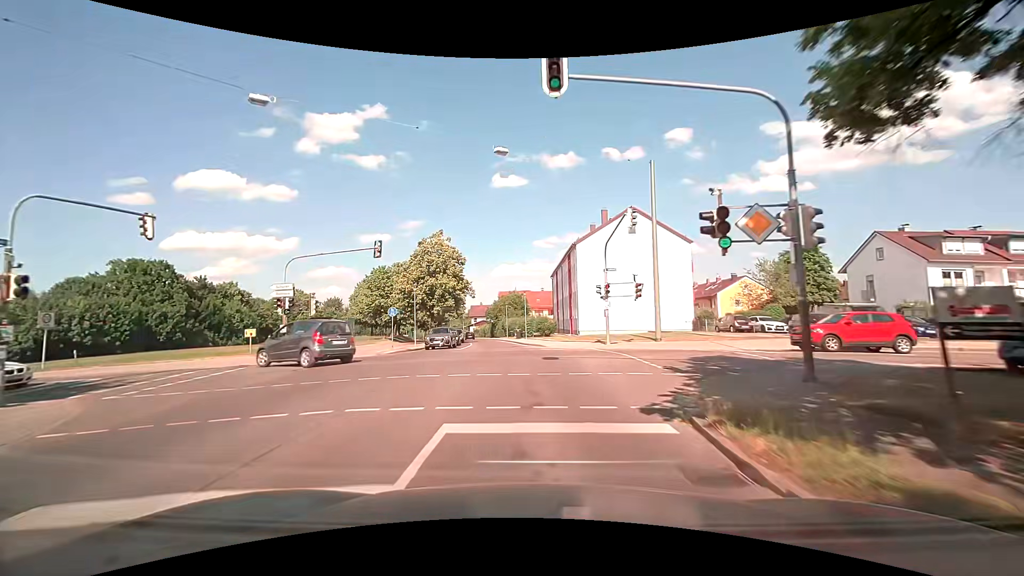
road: tertiary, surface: asphalt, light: Day
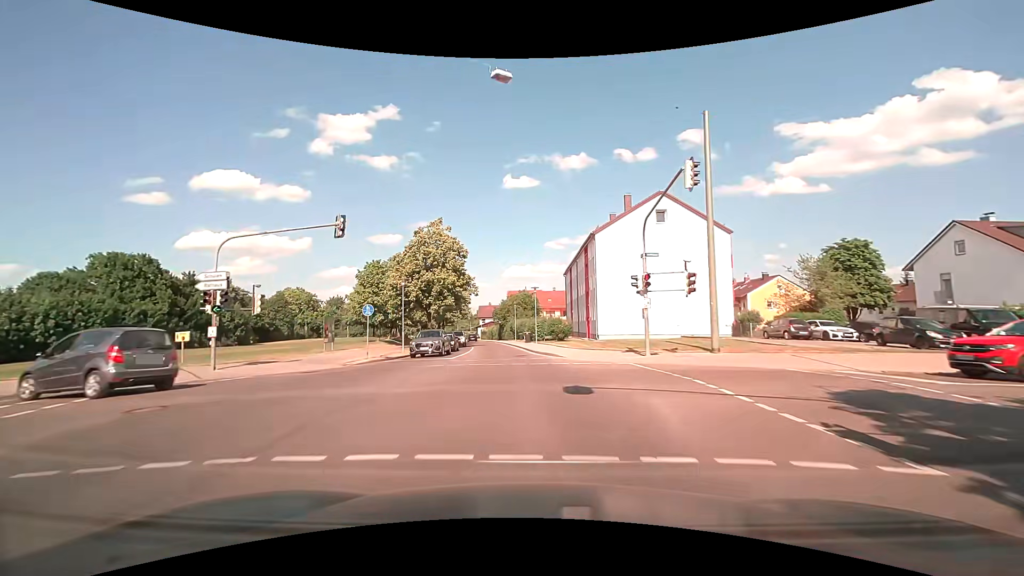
(-0.1, +6.8) m; -2°
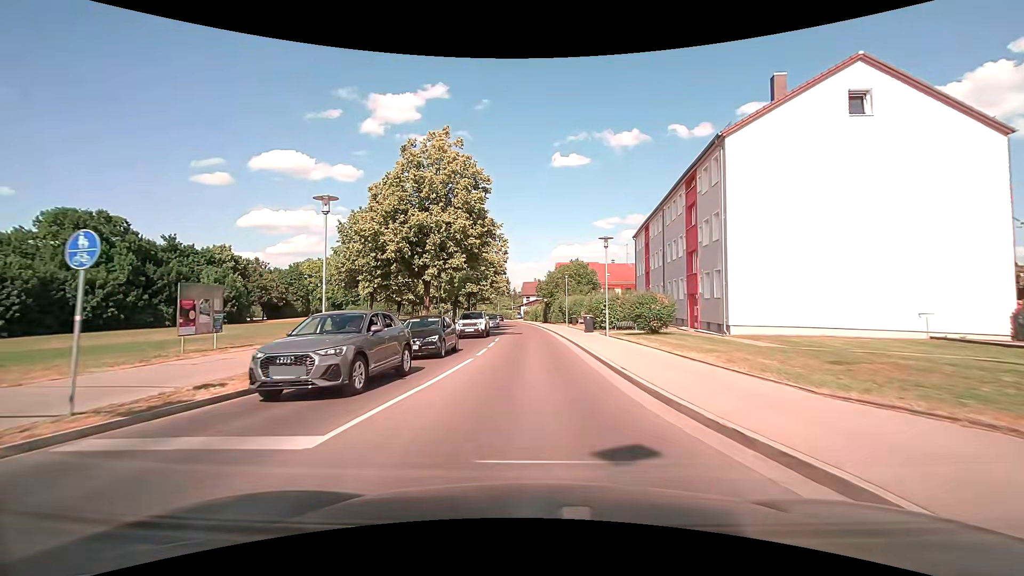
(-0.9, +18.9) m; -5°
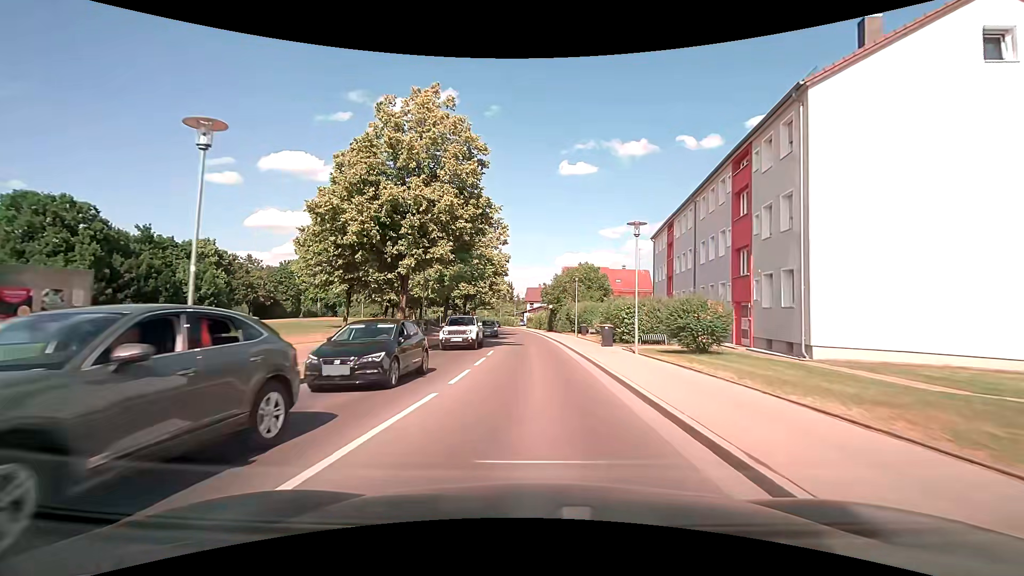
(-0.1, +6.1) m; 0°
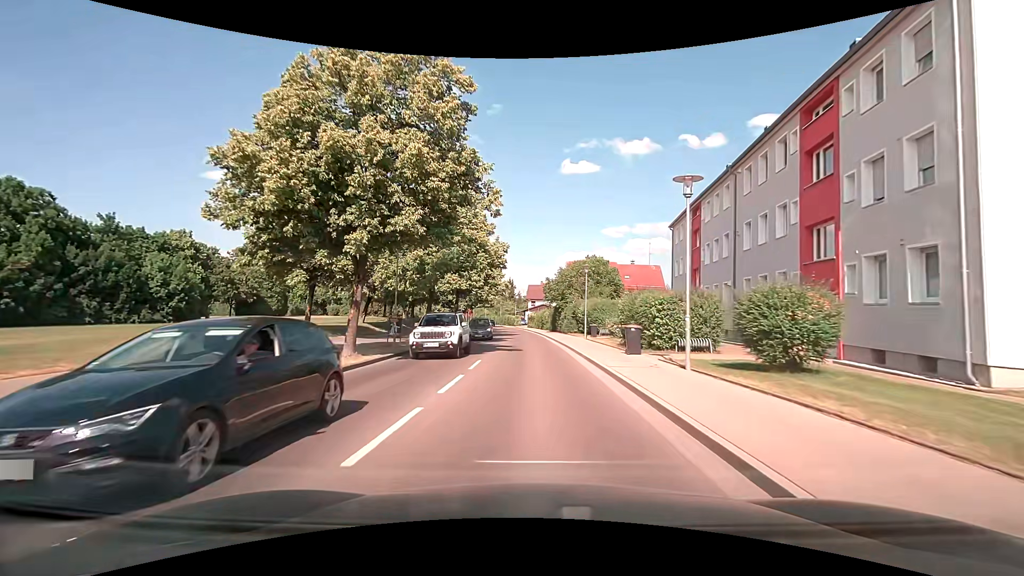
(0.0, +6.0) m; 0°
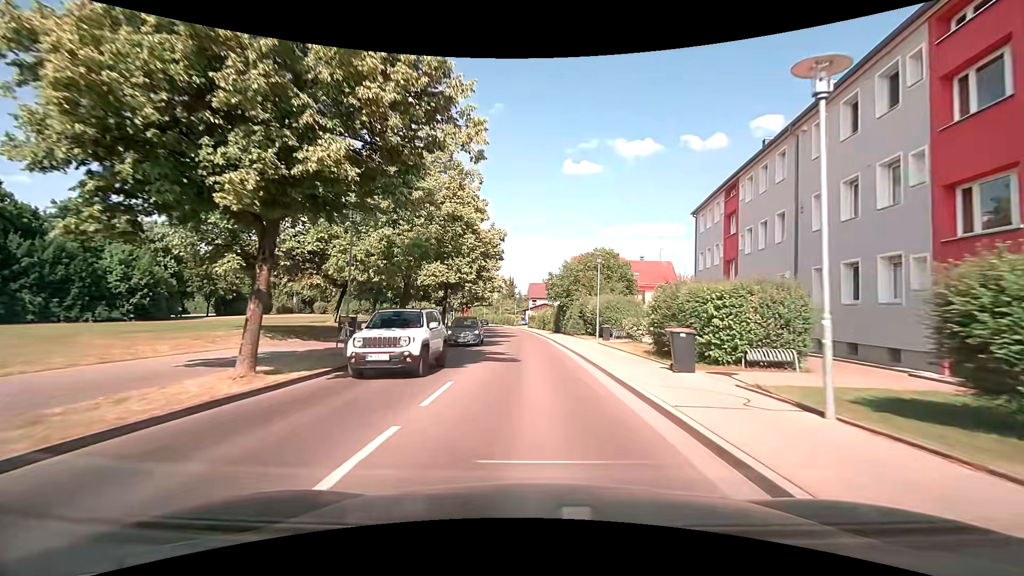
(0.0, +6.0) m; 0°
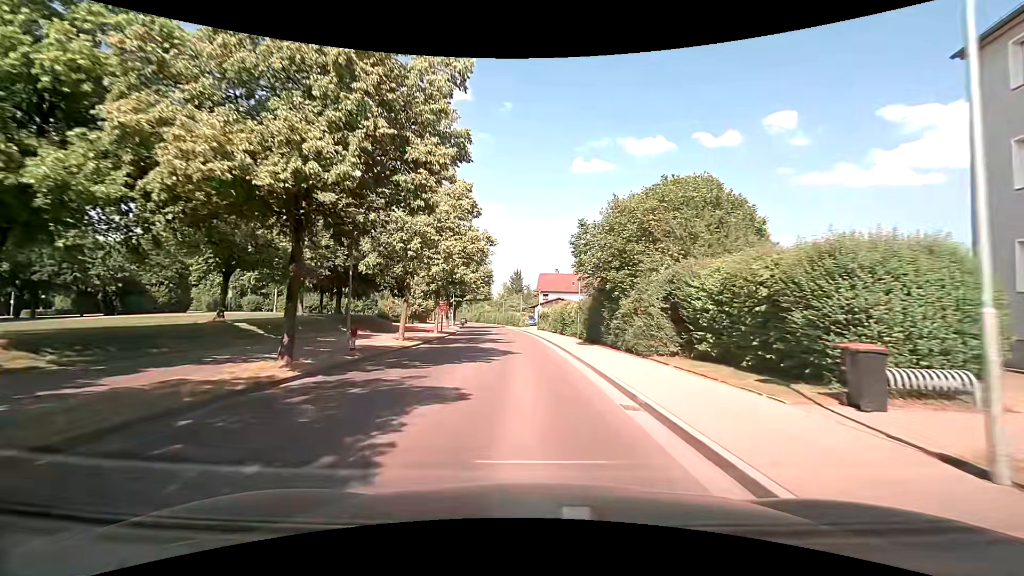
(0.0, +23.6) m; -1°
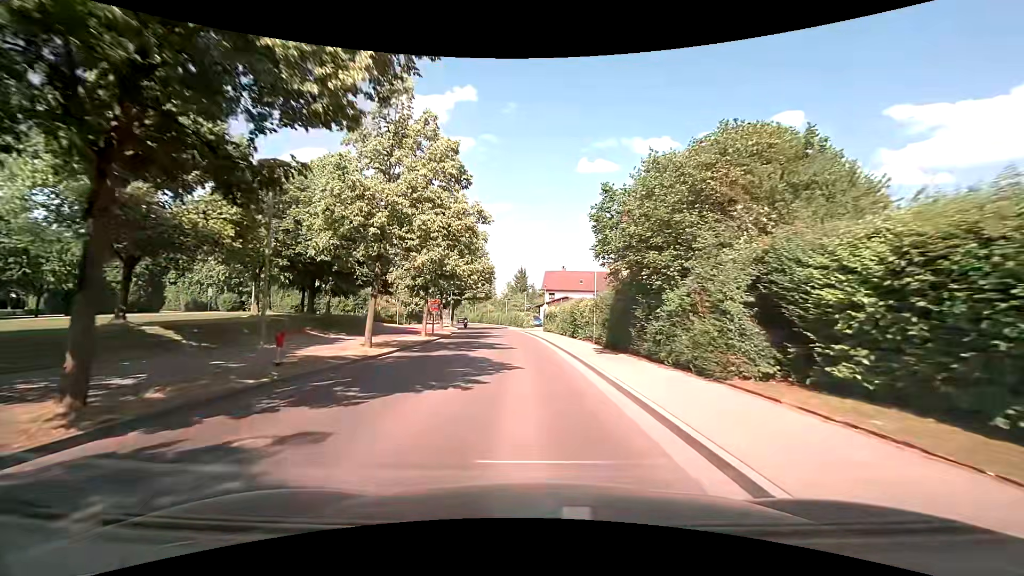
(0.0, +5.9) m; -1°
(0, +10) (0, +20) (-1, +30) (-1, +40) (-2, +50) (-3, +60) (-4, +70) (-6, +80) (-8, +89) (-10, +99) m
